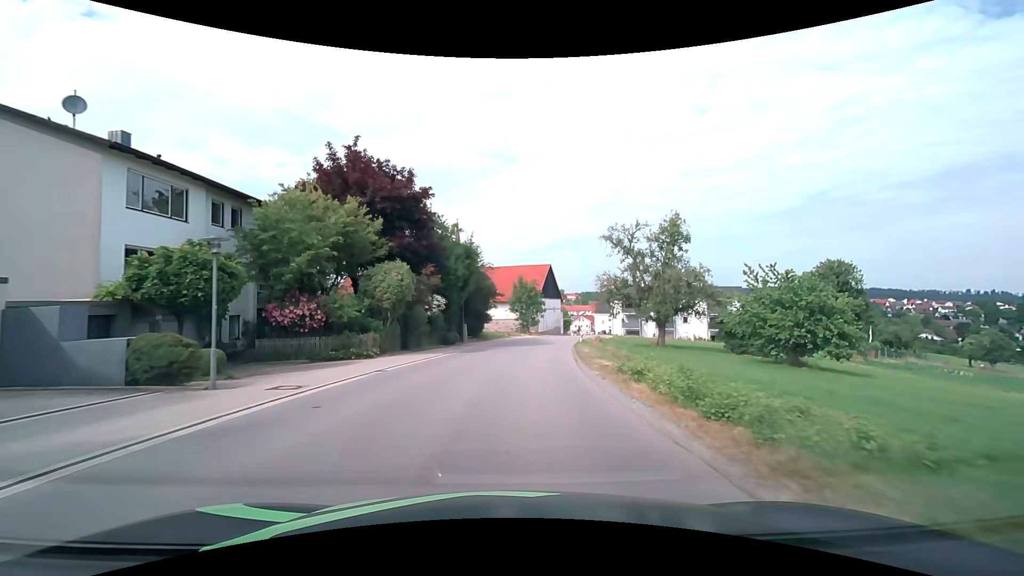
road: tertiary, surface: asphalt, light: Day
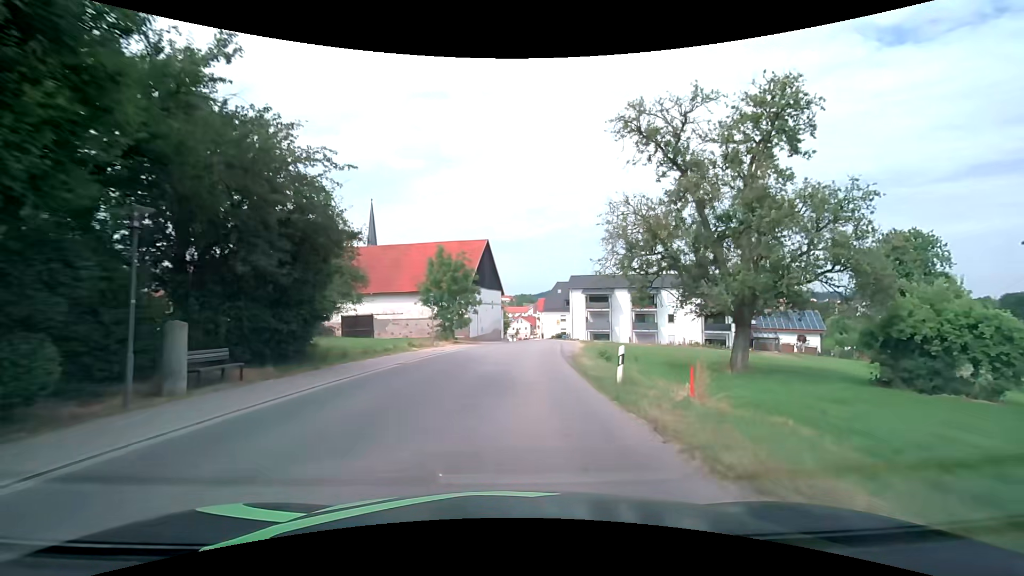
(+2.0, +30.6) m; +8°
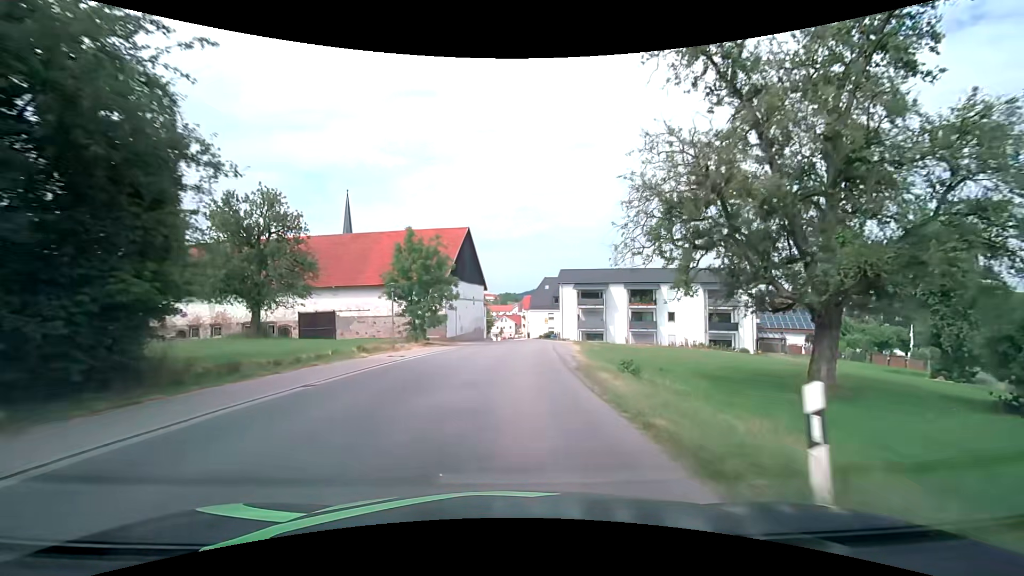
(+0.1, +7.6) m; +1°
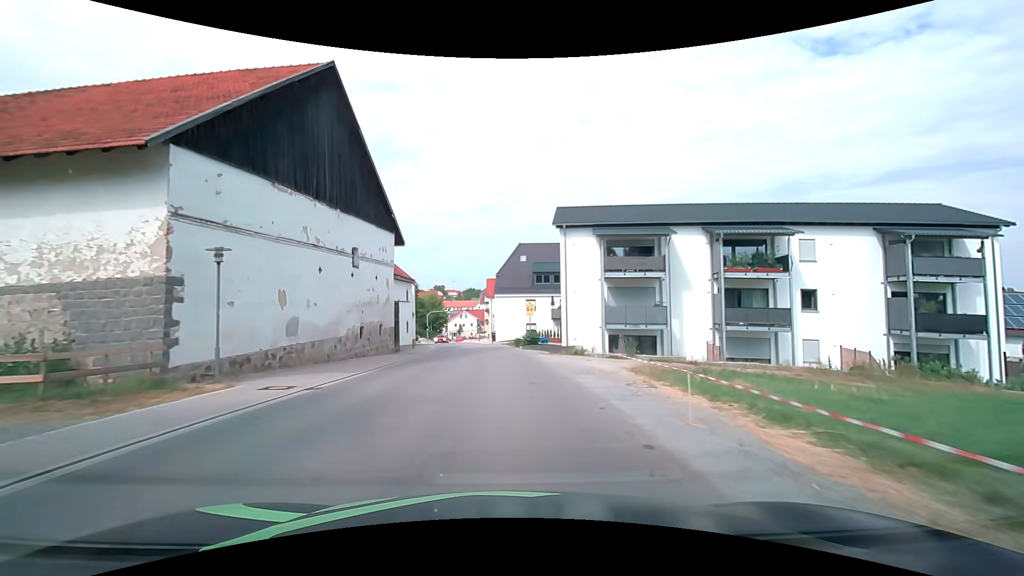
(+1.9, +38.0) m; +5°
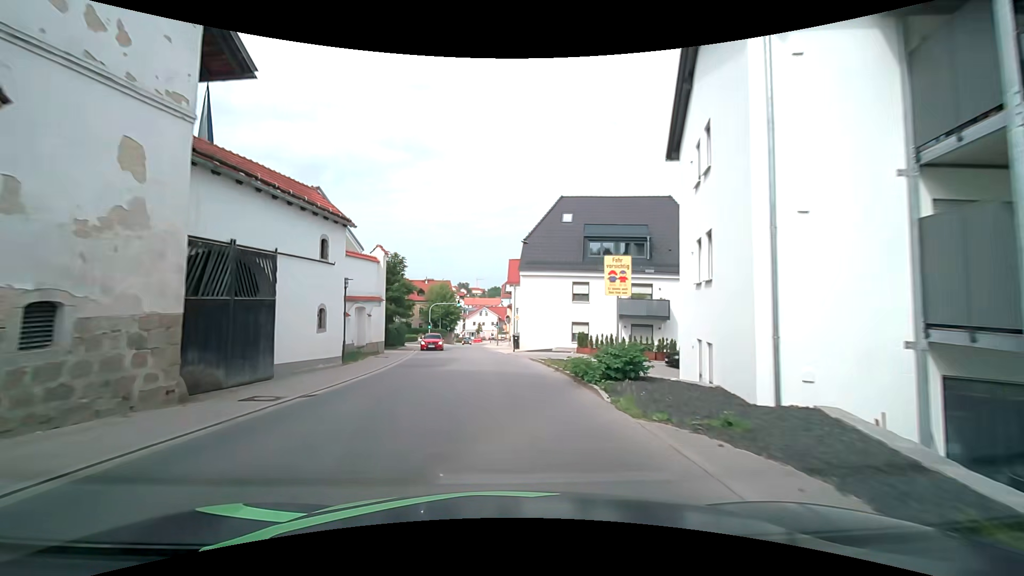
(-0.4, +22.9) m; -3°
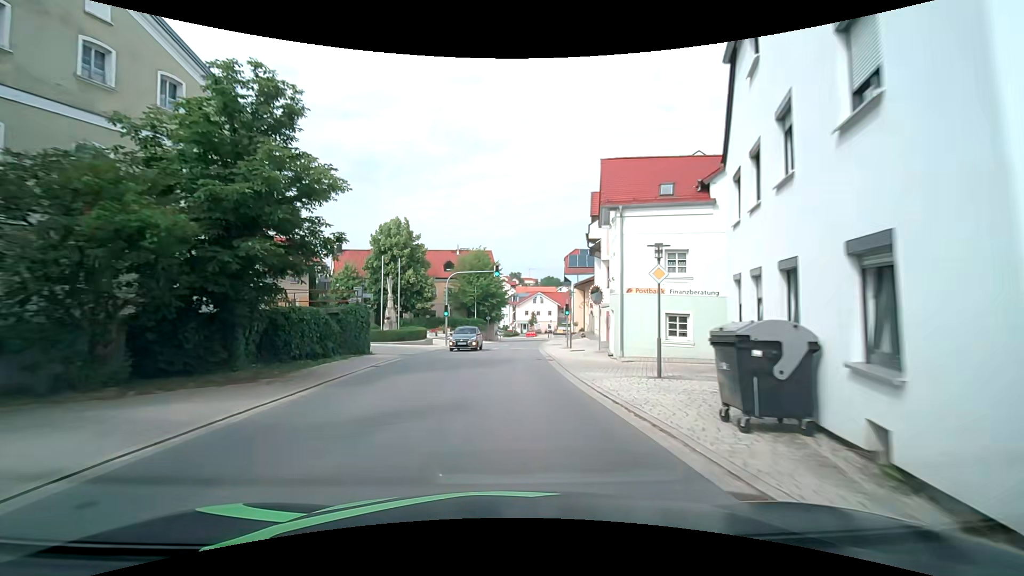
(-1.6, +30.6) m; -6°
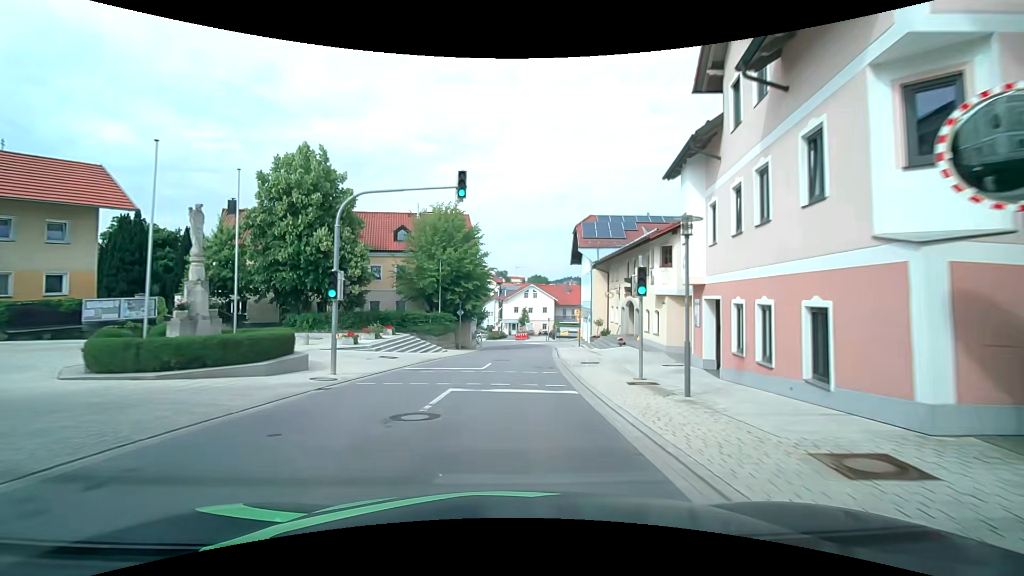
(+0.1, +23.0) m; +1°
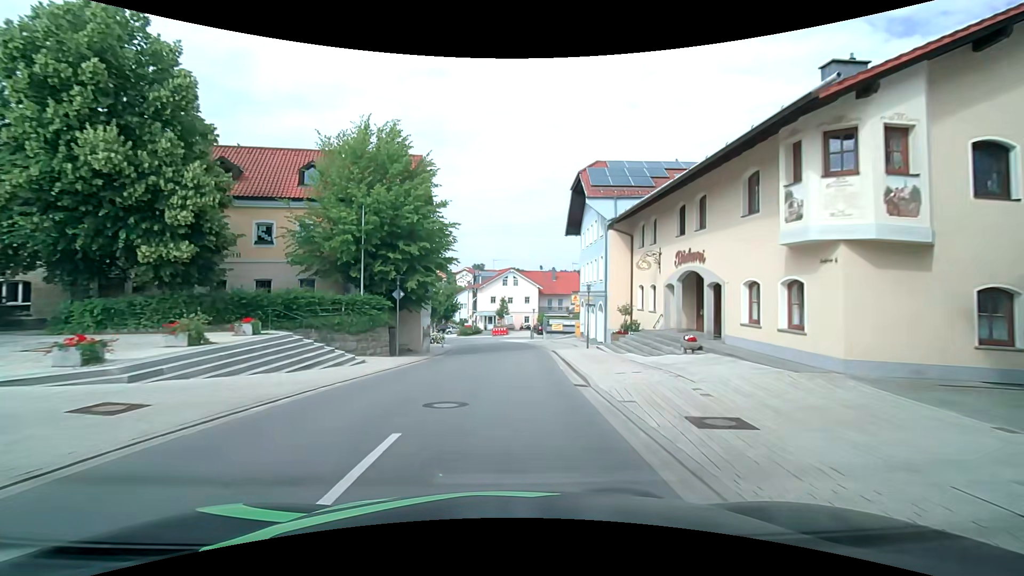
(+0.3, +15.3) m; +2°
(0, +10) (+1, +20) (+1, +30) (0, +40) (-1, +50) (-3, +60) (-7, +69) (-11, +78) (-15, +87) (-18, +97) m
